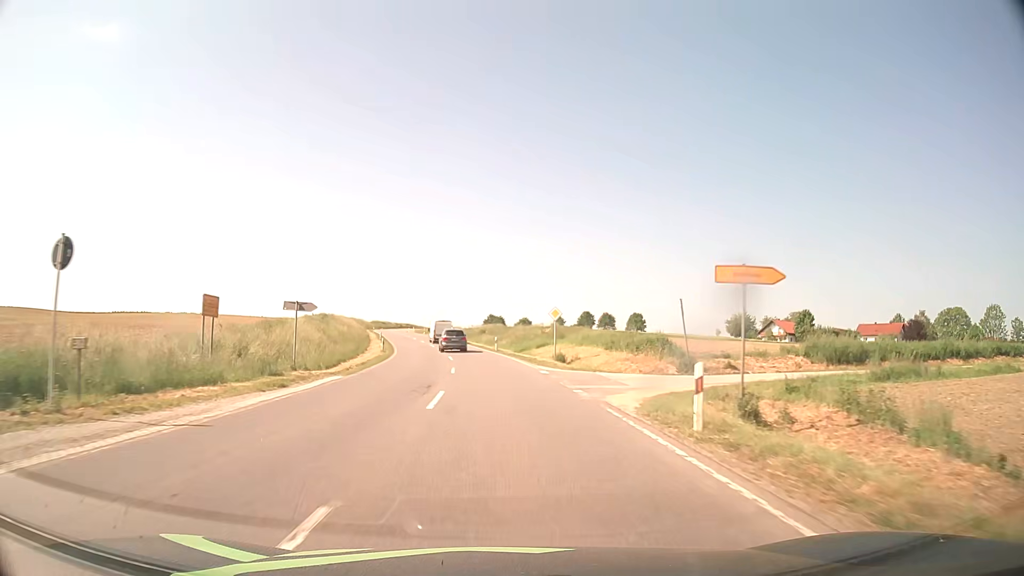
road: secondary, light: Day
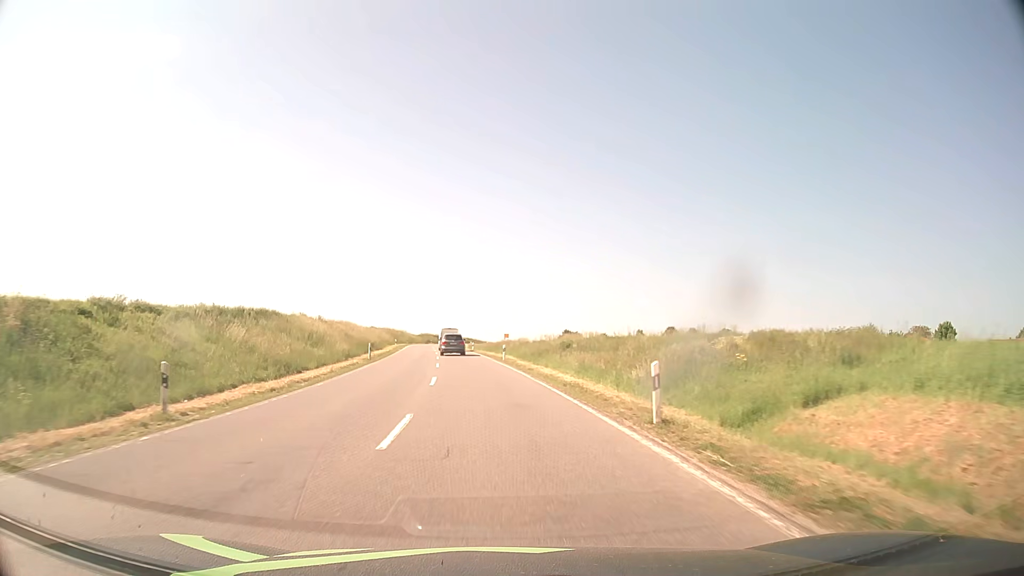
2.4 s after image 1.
(-2.0, +42.0) m; -6°
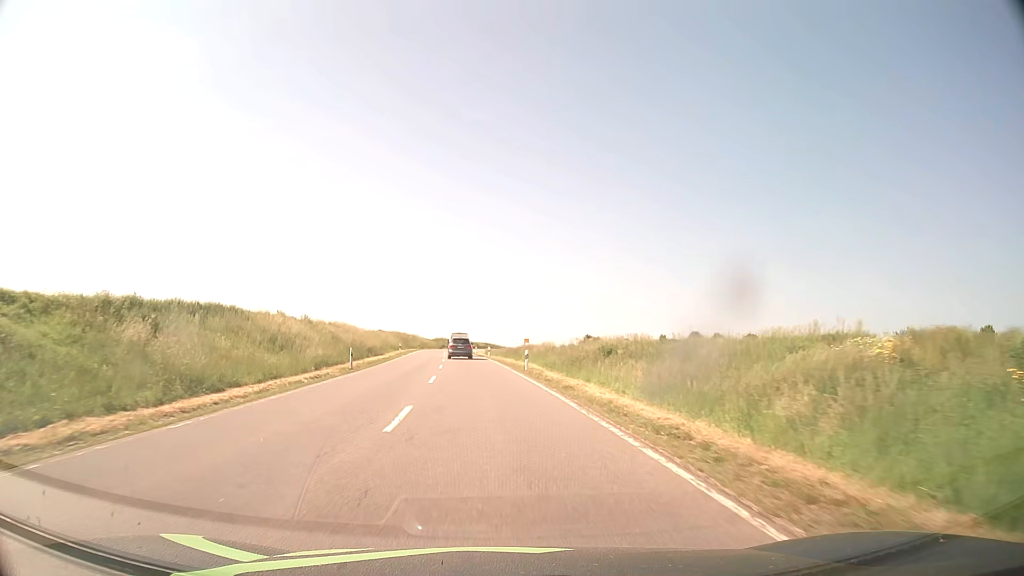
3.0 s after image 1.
(-0.2, +10.8) m; -2°
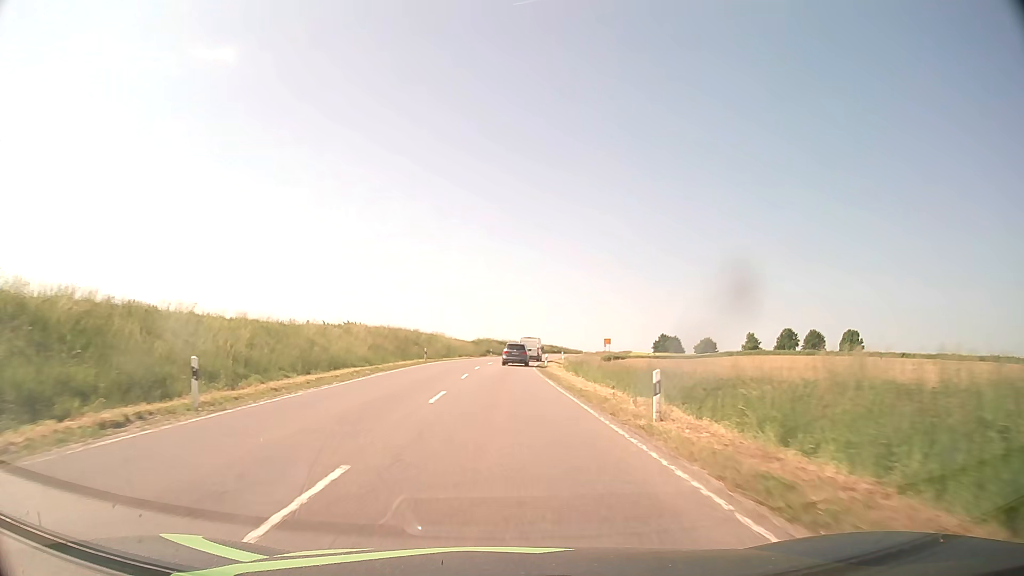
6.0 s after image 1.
(-3.3, +57.1) m; -5°
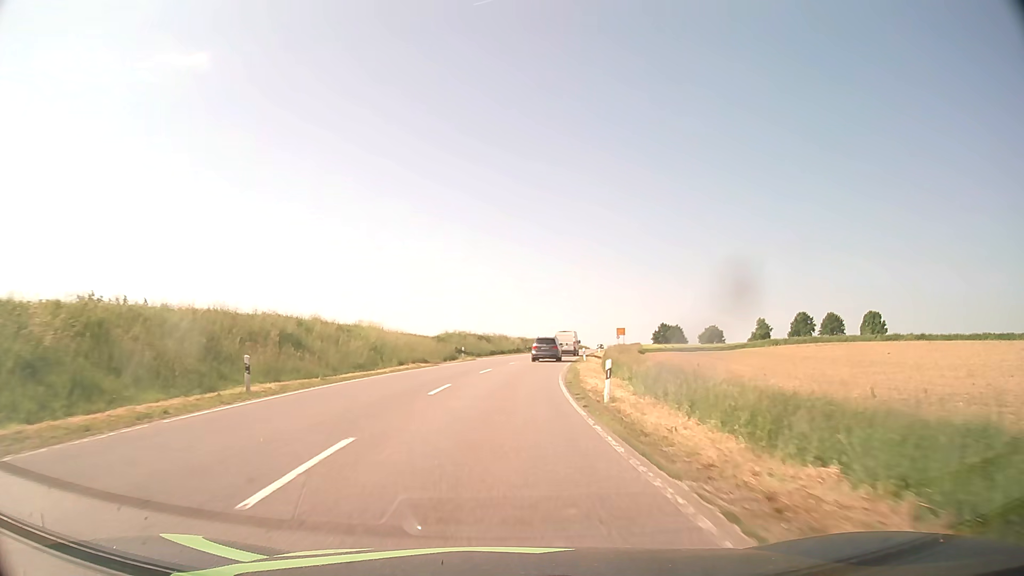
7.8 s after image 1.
(+0.2, +34.9) m; +1°
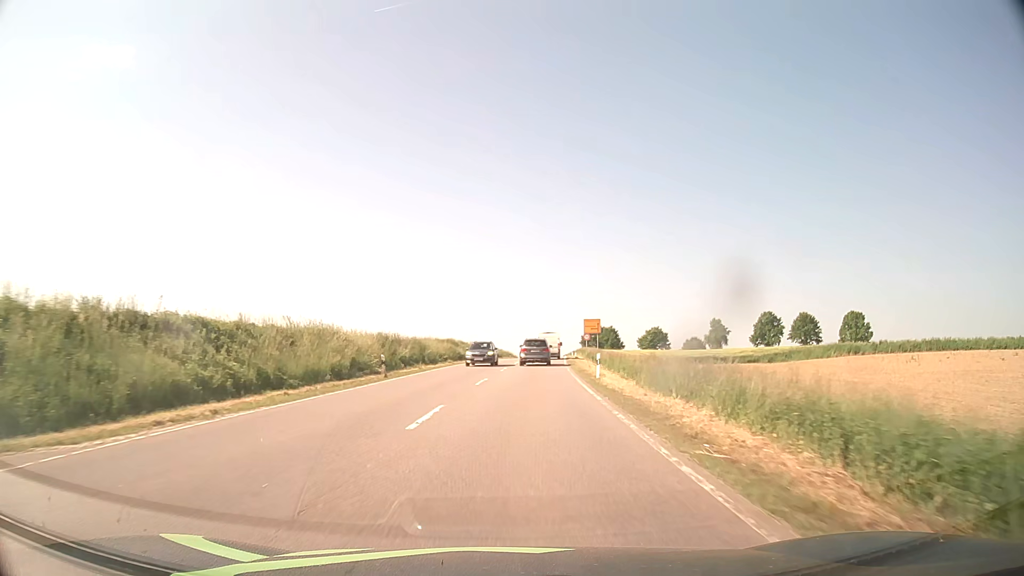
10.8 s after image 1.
(+3.9, +56.5) m; +8°
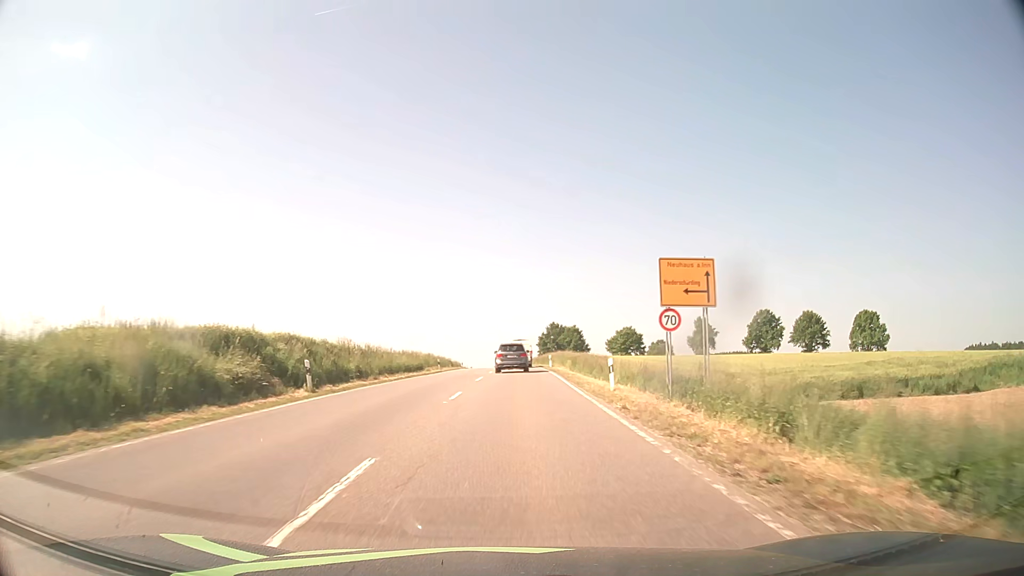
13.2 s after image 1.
(+1.9, +43.9) m; +4°
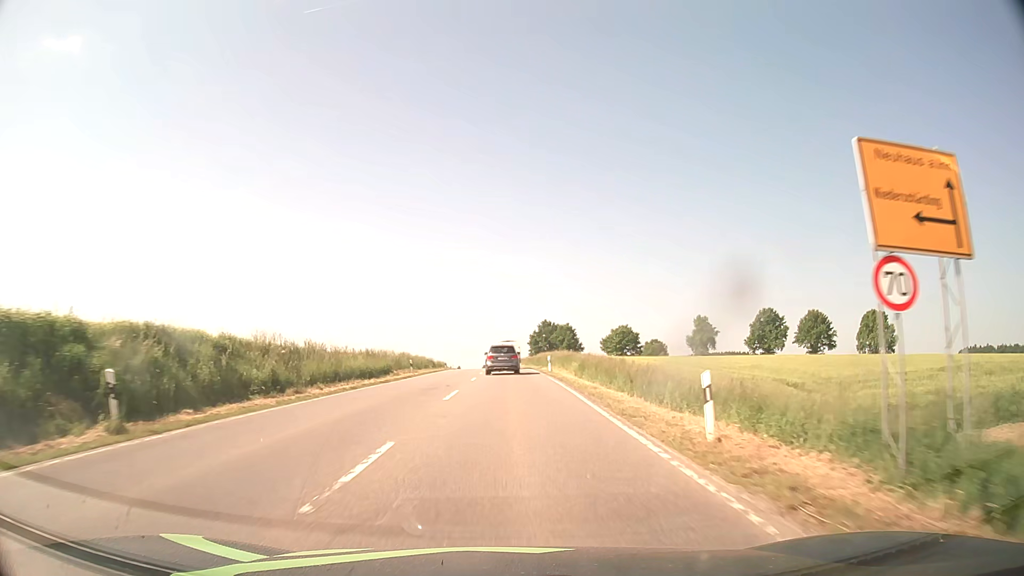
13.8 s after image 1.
(+0.1, +10.8) m; +1°
(0, +10) (0, +20) (0, +30) (0, +40) (0, +50) (0, +60) (0, +70) (-1, +80) (-1, +90) (-2, +100) m
